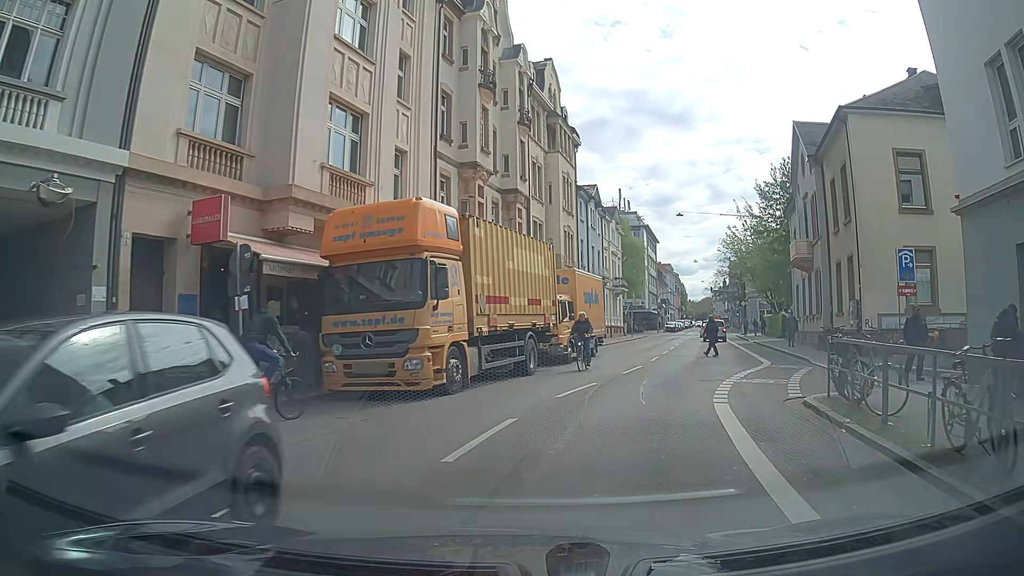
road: tertiary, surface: asphalt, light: Day
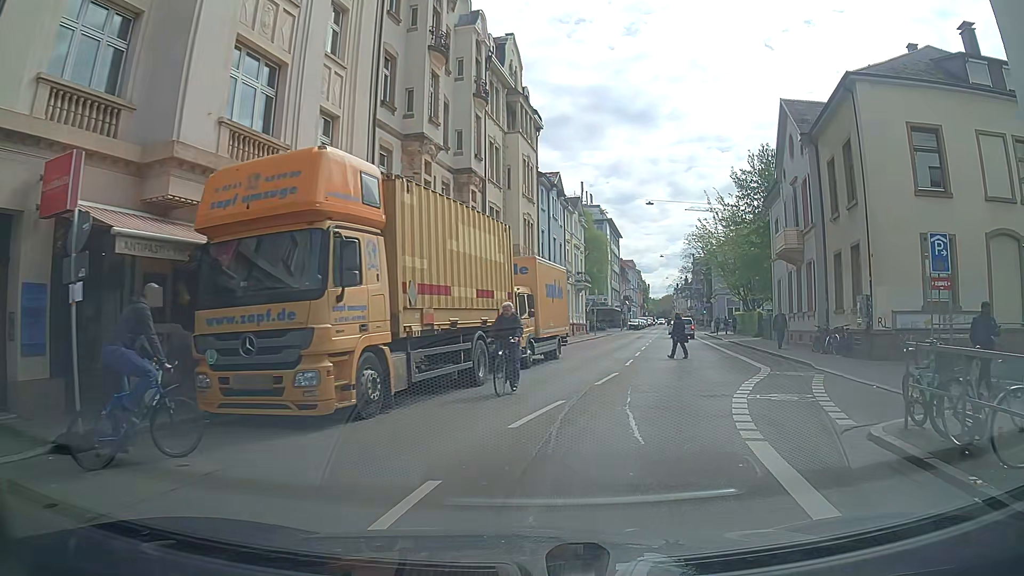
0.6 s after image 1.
(0.0, +3.9) m; +4°
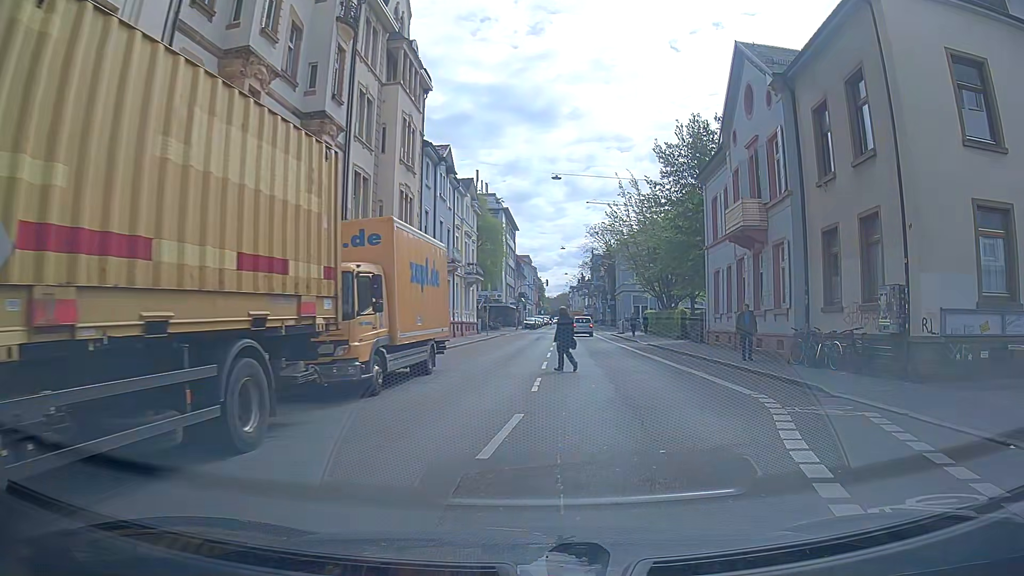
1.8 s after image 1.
(+0.3, +7.9) m; +7°
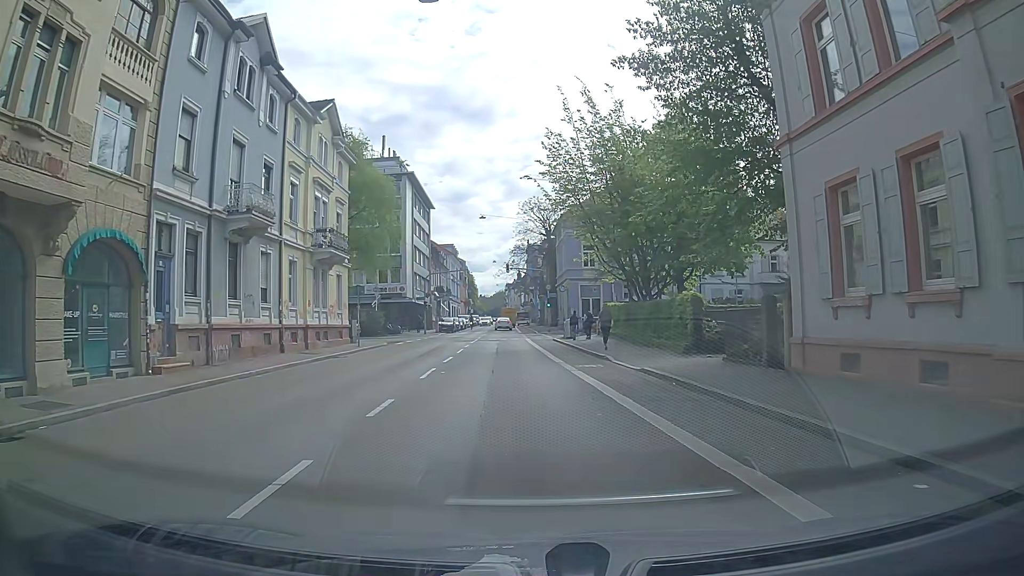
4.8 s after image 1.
(+2.3, +21.5) m; +5°
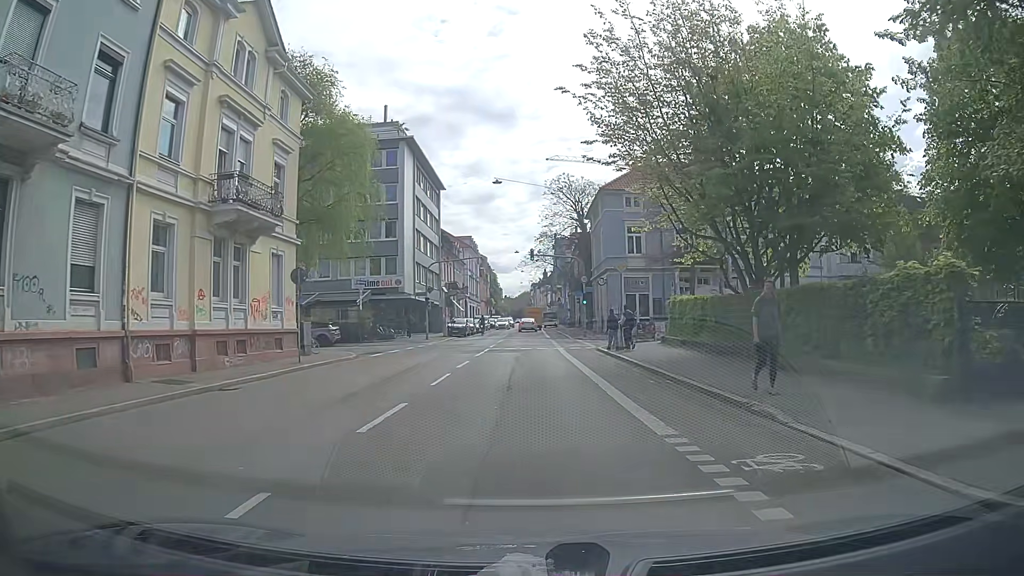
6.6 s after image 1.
(-0.2, +13.5) m; -1°
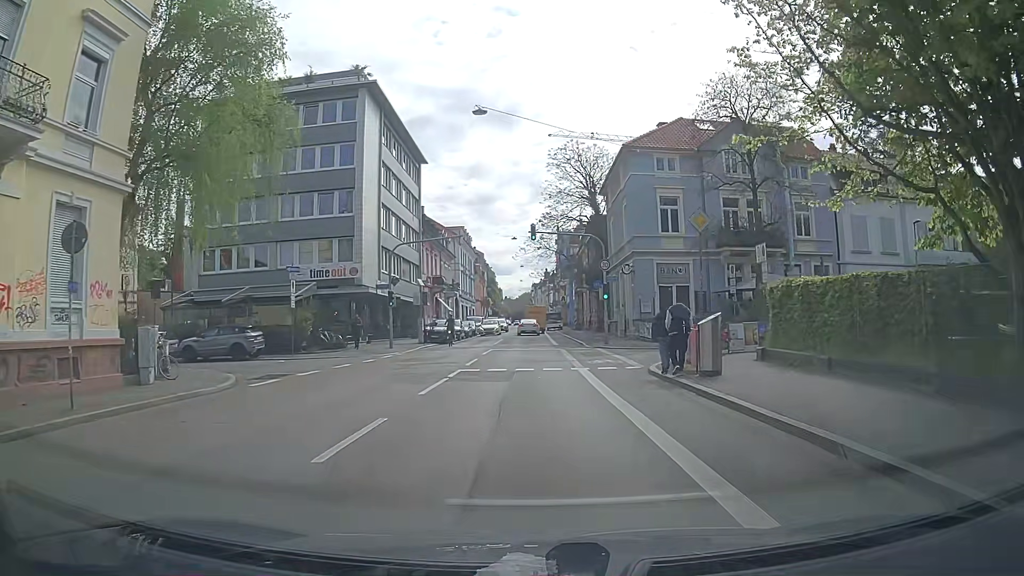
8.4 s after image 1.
(-0.2, +13.1) m; -1°
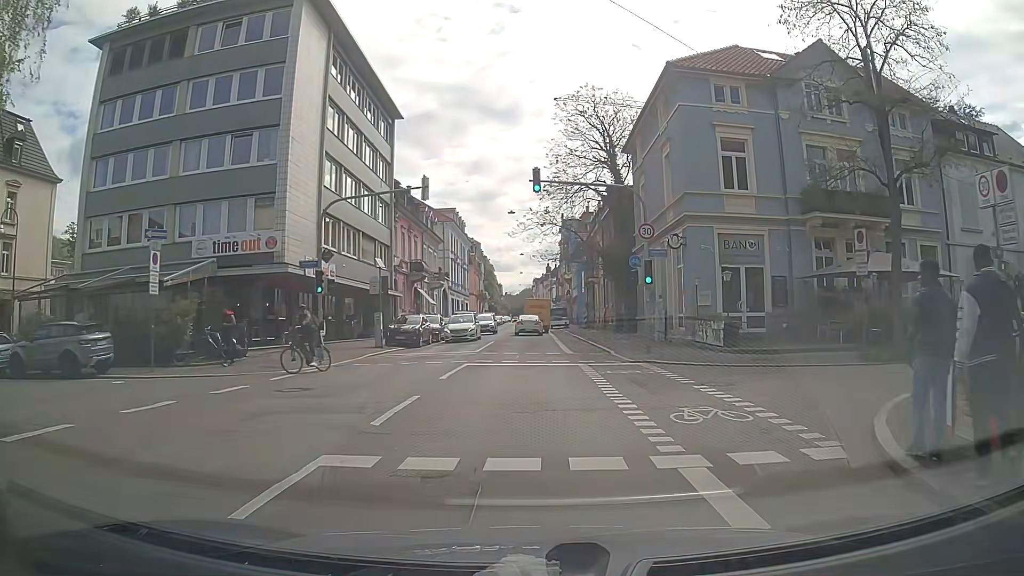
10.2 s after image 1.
(+0.1, +12.6) m; -1°
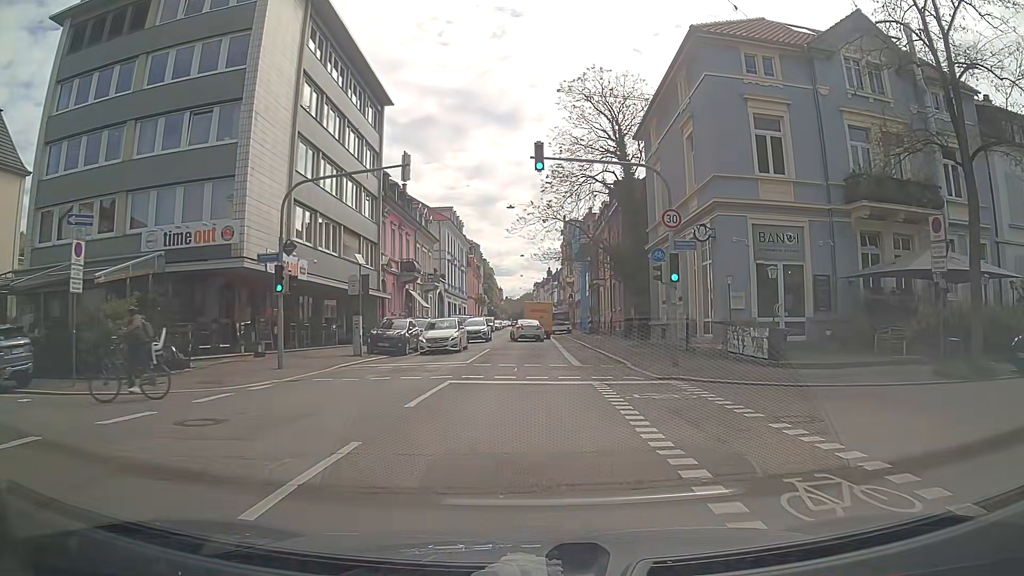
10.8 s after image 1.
(+0.1, +4.0) m; +1°
